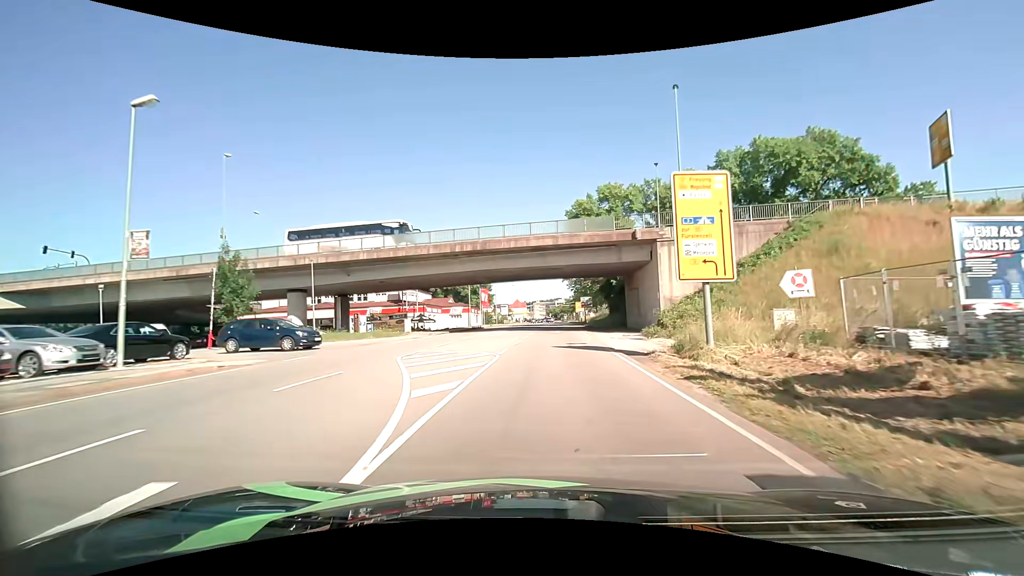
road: primary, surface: asphalt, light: Day
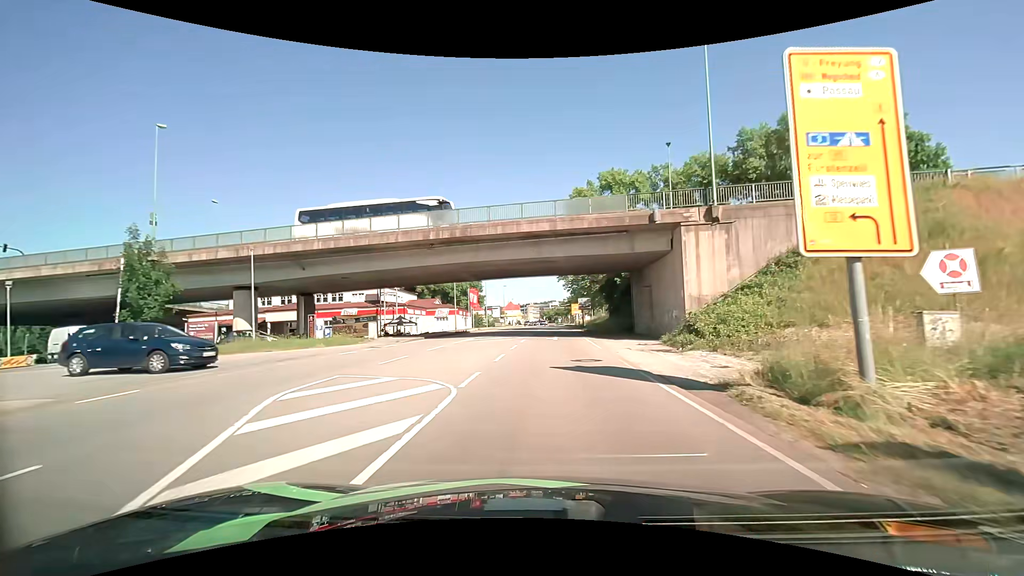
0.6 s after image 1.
(0.0, +7.3) m; 0°
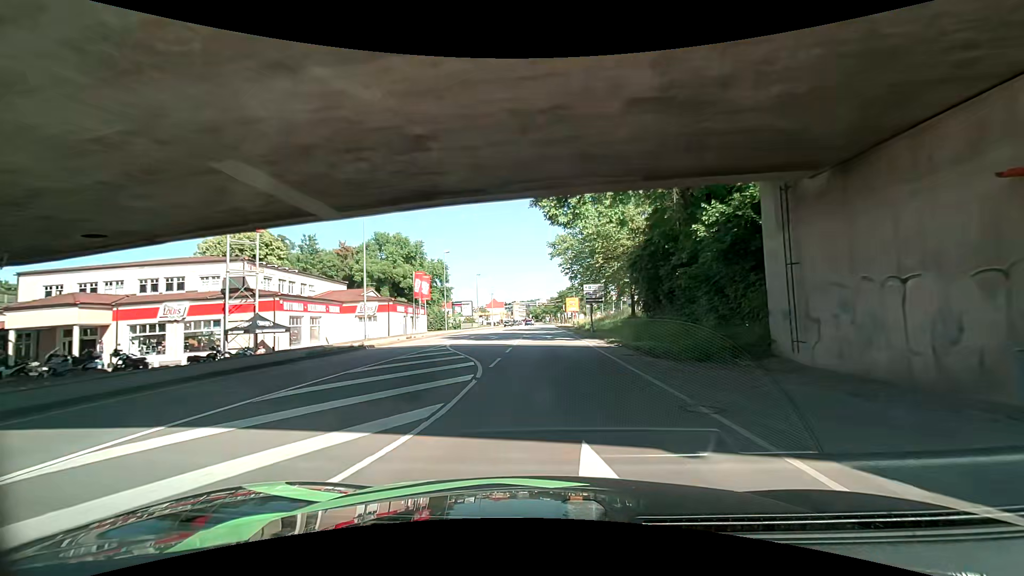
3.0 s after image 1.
(+0.6, +29.4) m; +2°
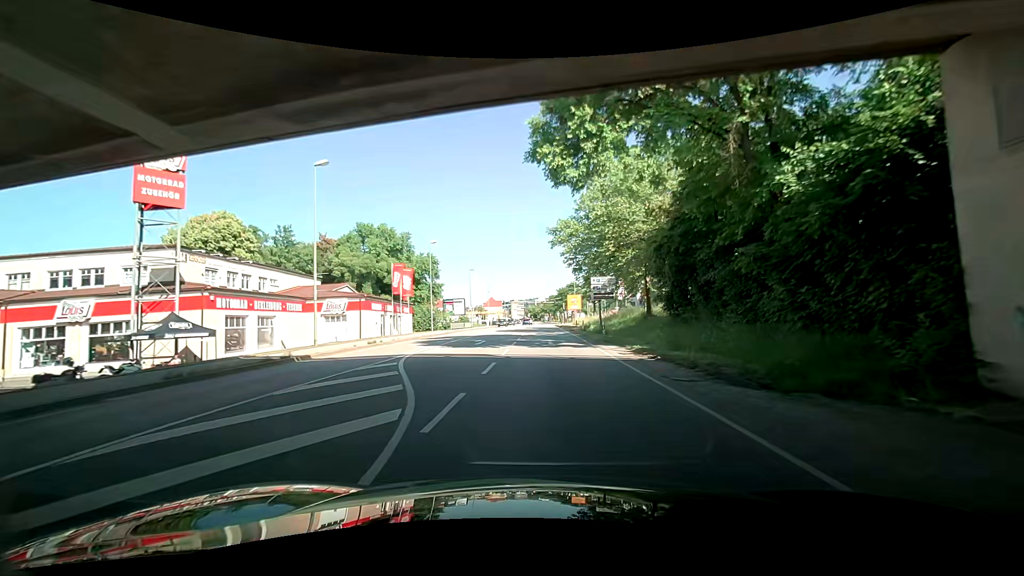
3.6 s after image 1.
(-0.2, +7.7) m; -2°
(0, +10) (+1, +20) (+1, +30) (+1, +40) (+2, +50) (+2, +60) (+3, +70) (+3, +80) (+3, +90) (+4, +100) m
